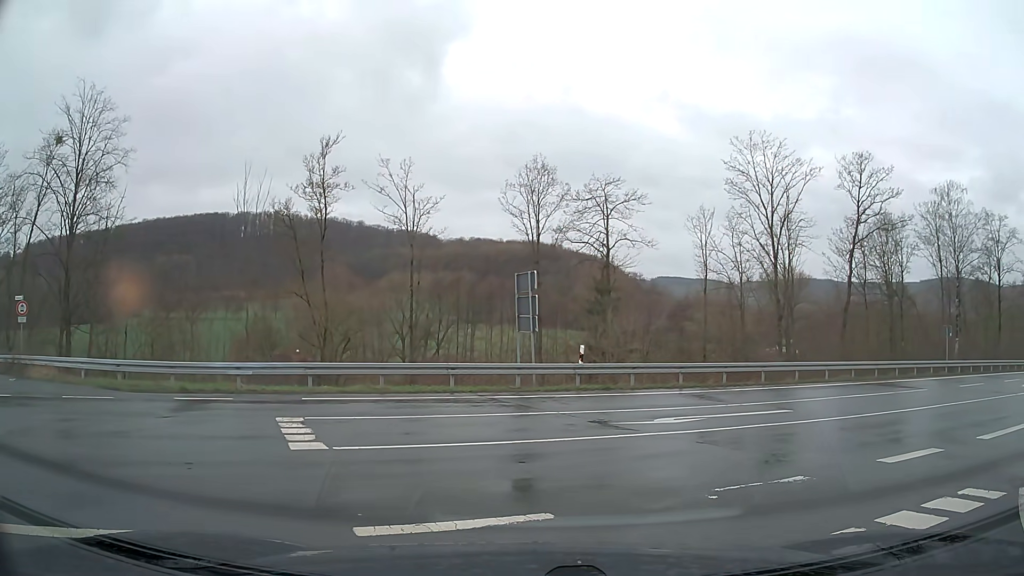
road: tertiary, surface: asphalt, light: Day
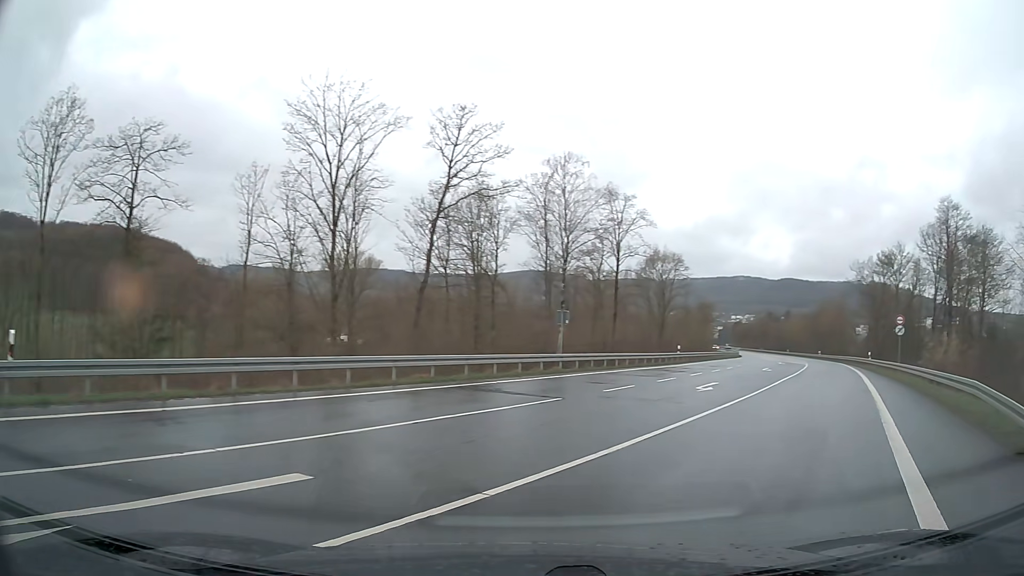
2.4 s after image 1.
(+2.9, +8.8) m; +38°
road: primary
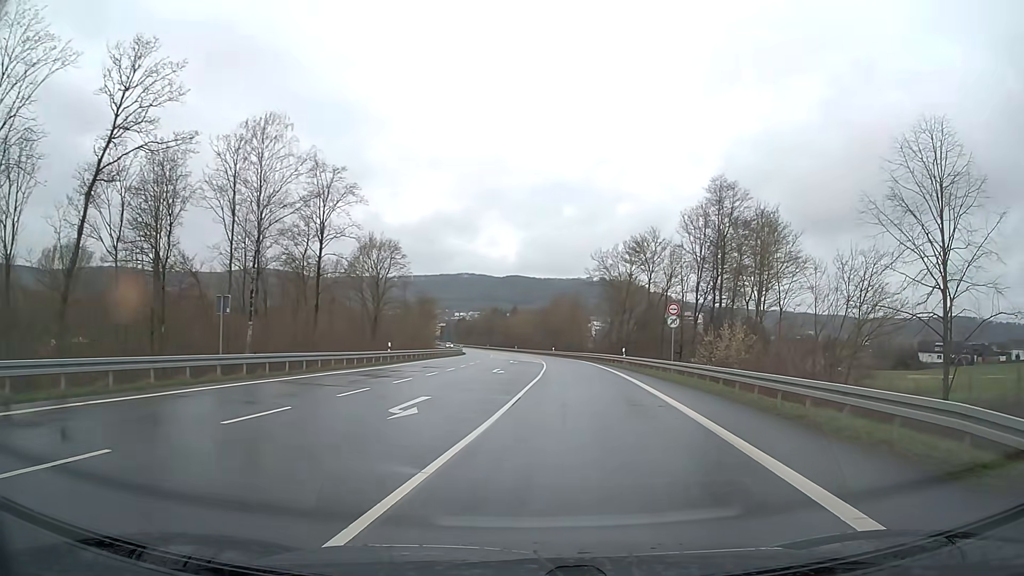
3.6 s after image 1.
(+2.0, +8.7) m; +23°
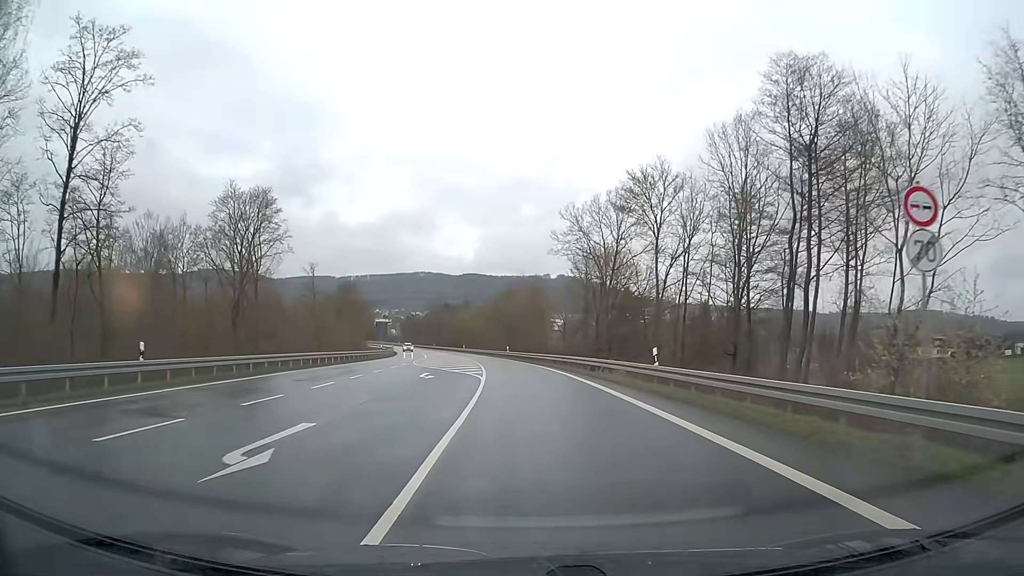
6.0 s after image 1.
(+1.1, +26.8) m; +3°
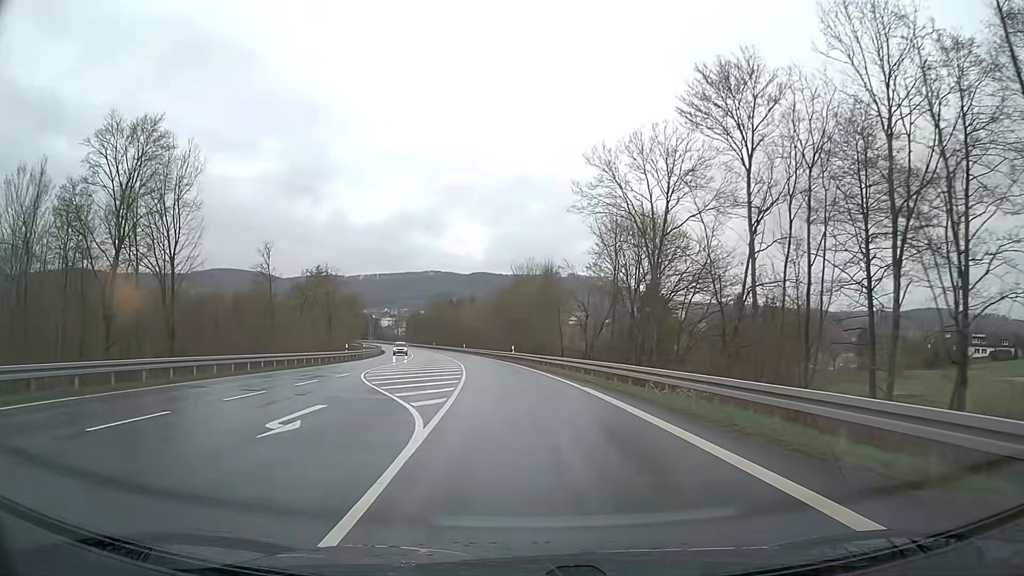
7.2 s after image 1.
(-0.1, +17.8) m; -1°
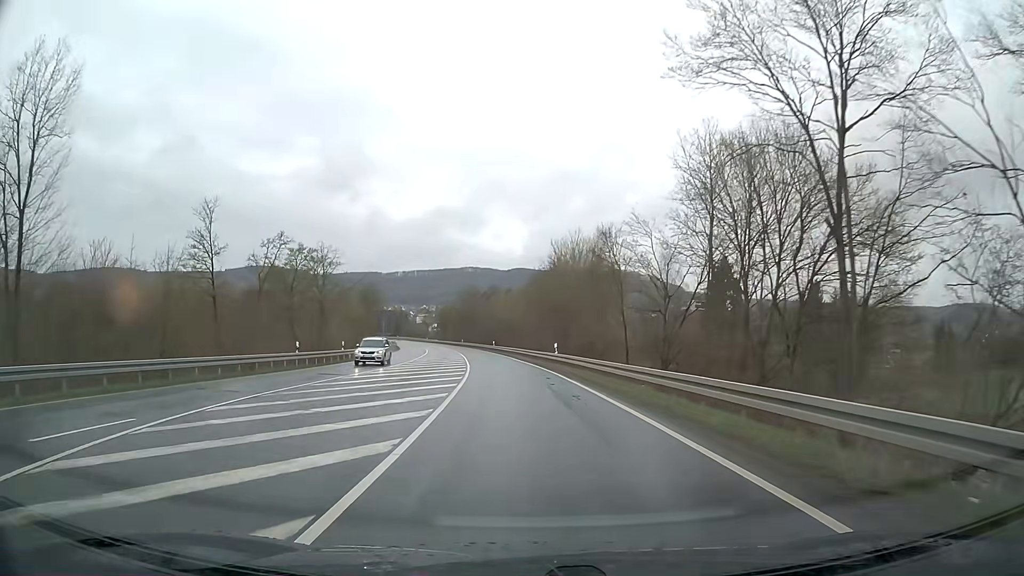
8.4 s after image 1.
(-0.5, +20.2) m; -3°
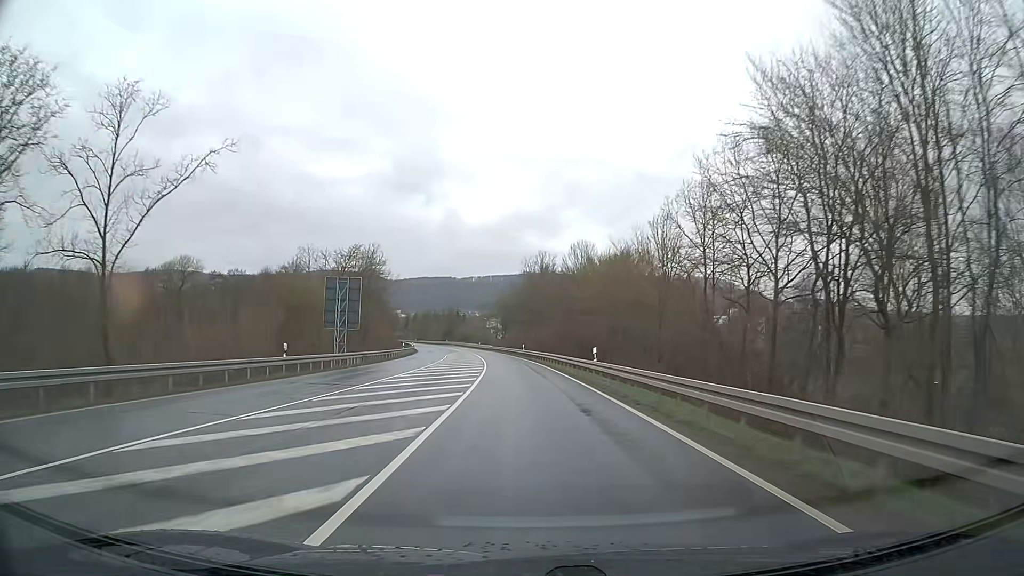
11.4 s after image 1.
(-3.6, +57.0) m; -6°
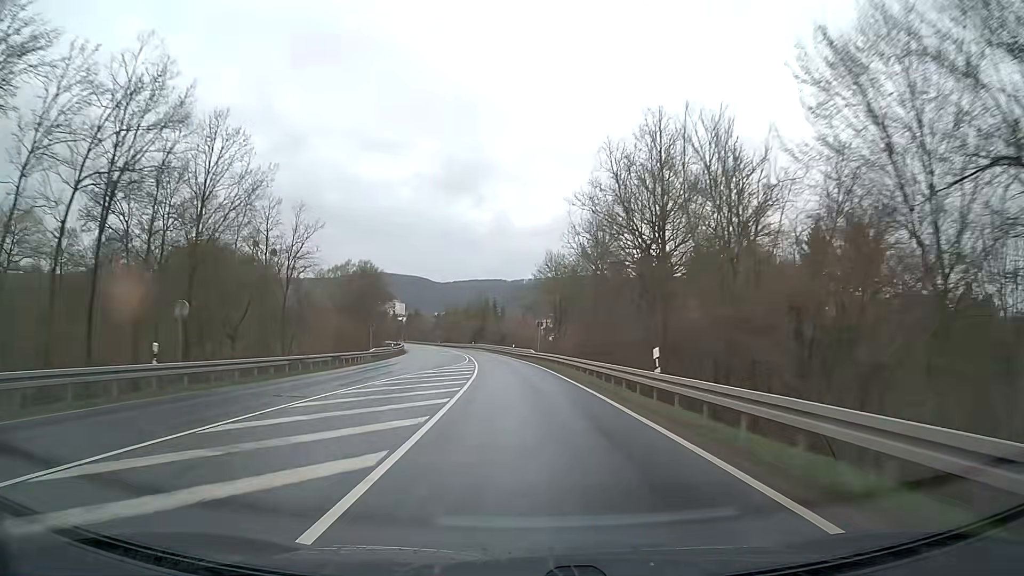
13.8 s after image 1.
(-2.1, +57.3) m; -4°
(0, +10) (0, +20) (-1, +30) (-1, +40) (-2, +50) (-3, +60) (-4, +70) (-6, +80) (-7, +90) (-9, +99) m
